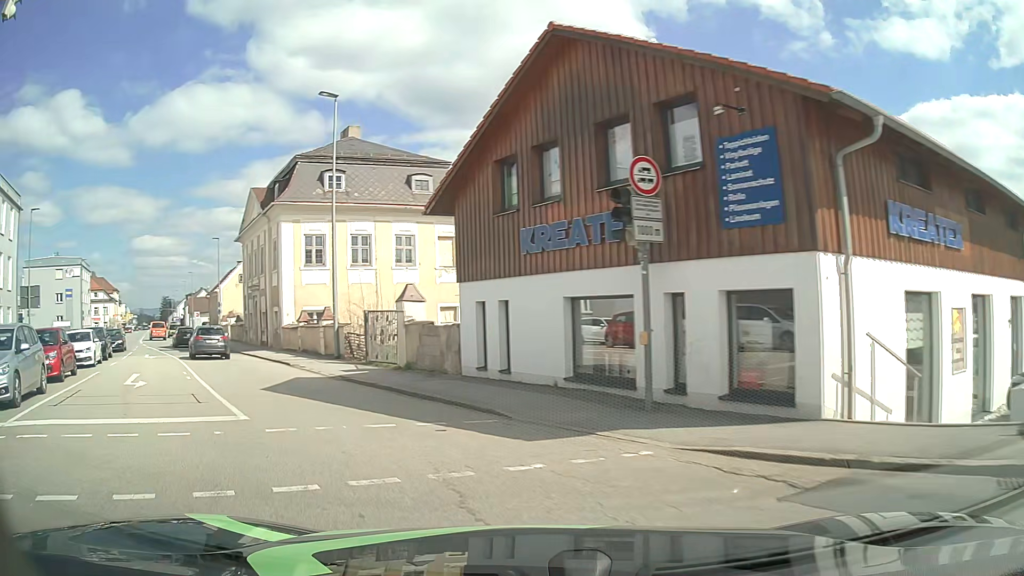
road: tertiary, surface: asphalt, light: Day
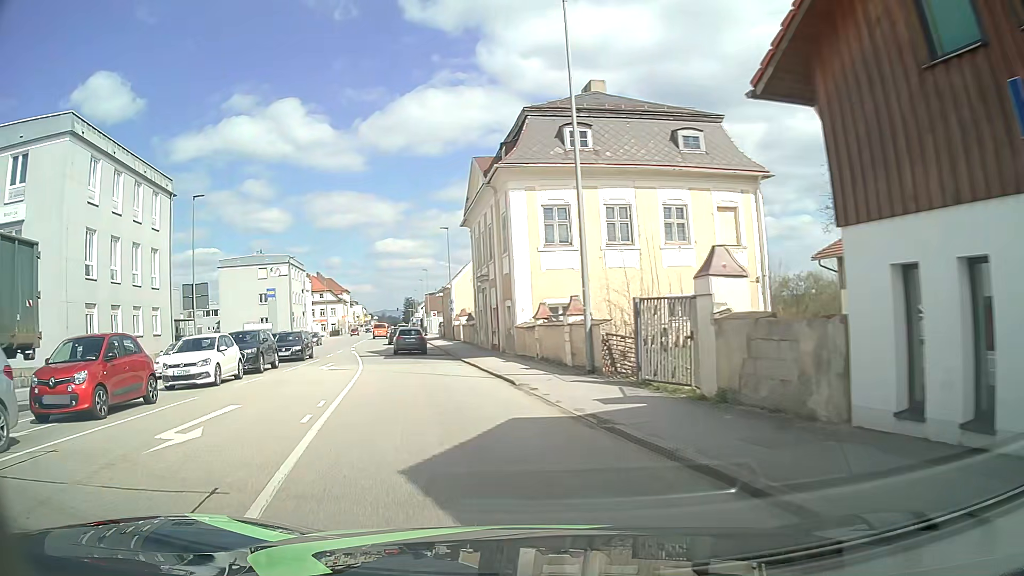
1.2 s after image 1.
(-1.8, +8.8) m; -21°
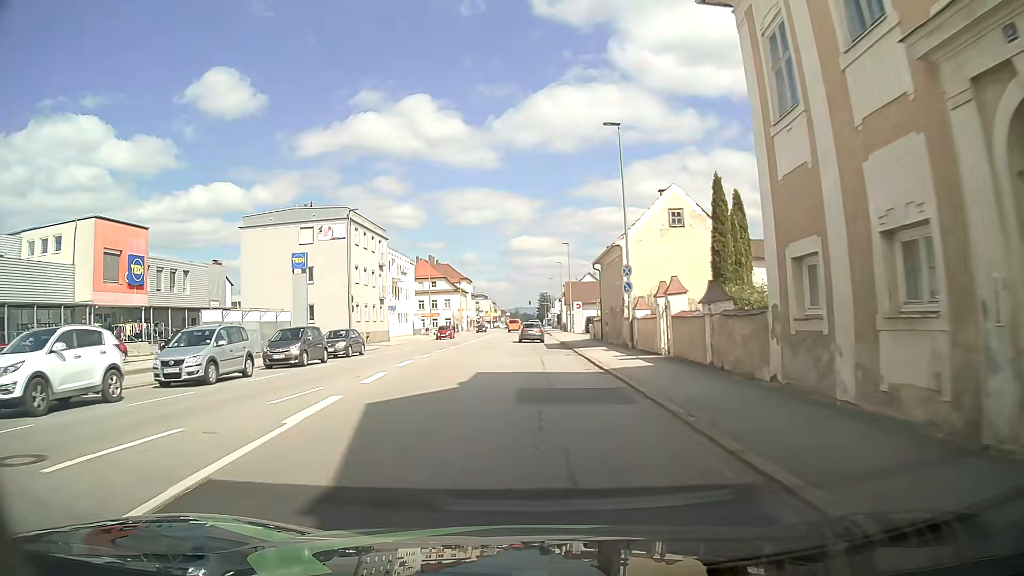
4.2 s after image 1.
(-5.3, +31.1) m; -11°
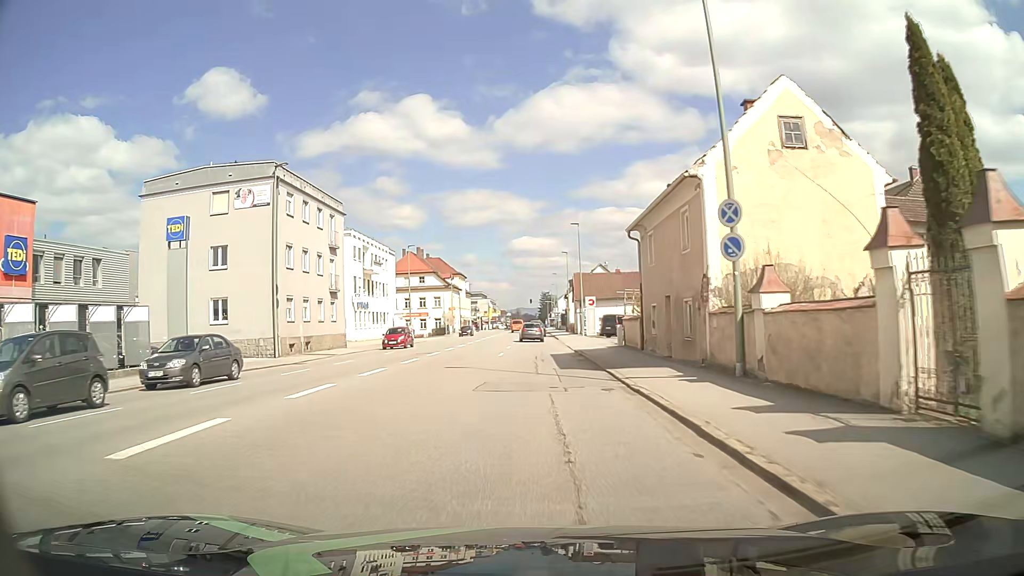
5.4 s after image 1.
(-0.1, +15.6) m; 0°
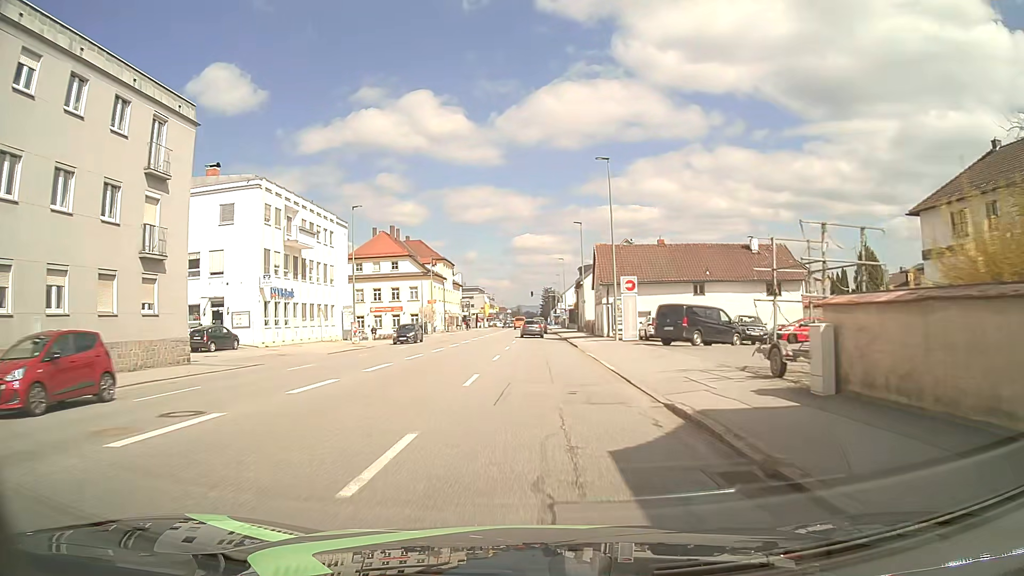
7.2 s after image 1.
(-0.1, +23.8) m; 0°
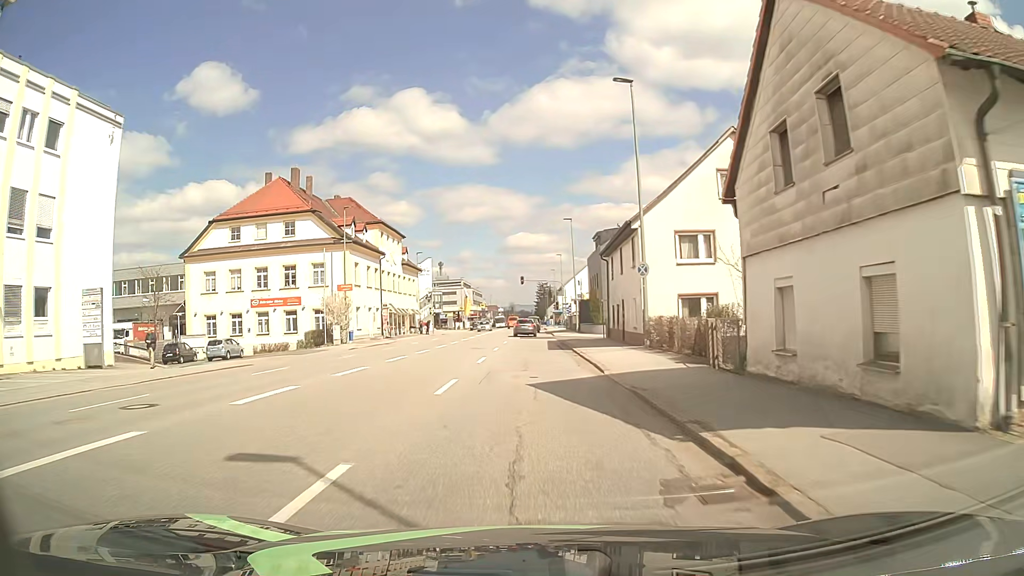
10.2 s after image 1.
(+0.4, +37.9) m; 0°
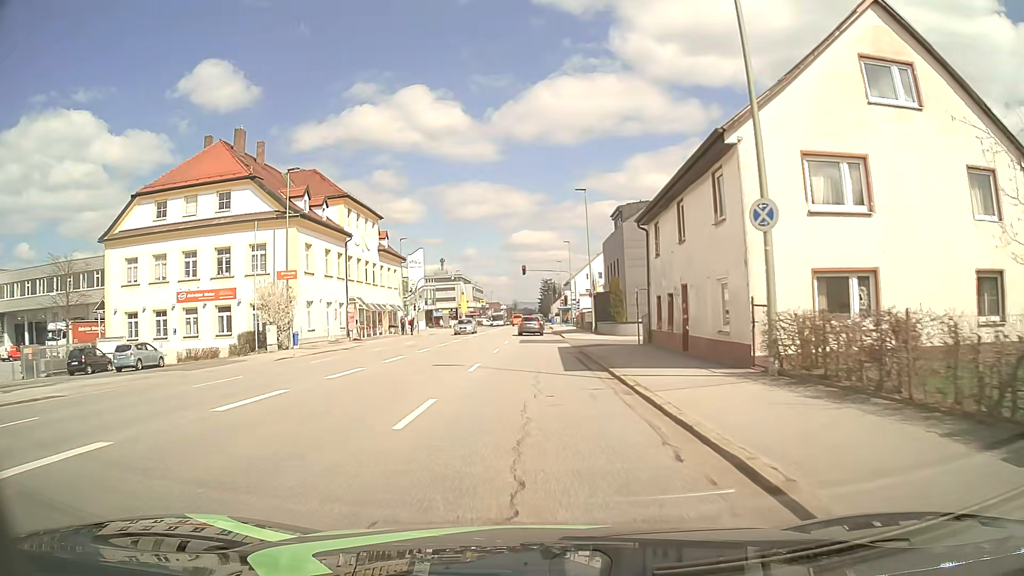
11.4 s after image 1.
(0.0, +12.8) m; 0°
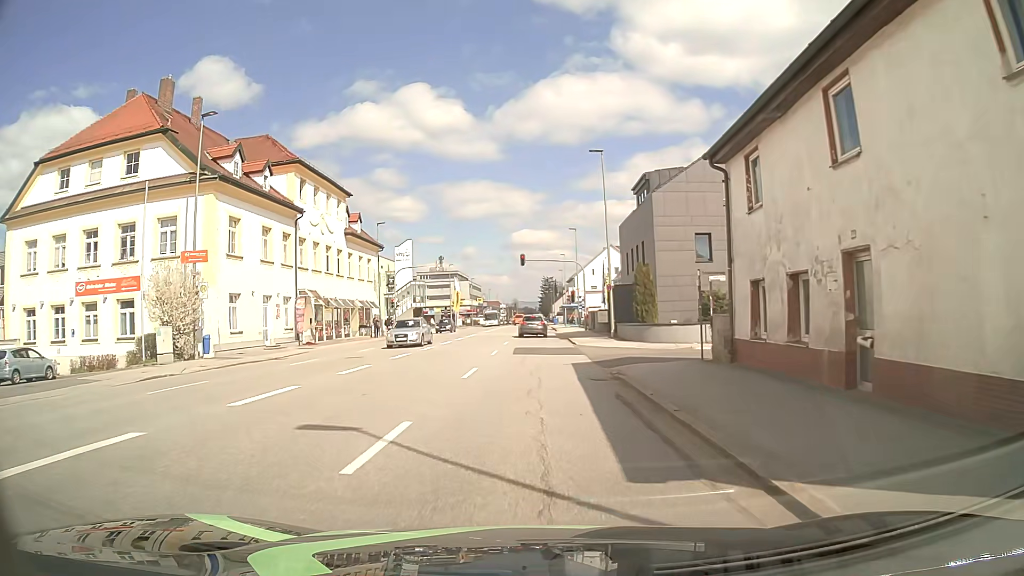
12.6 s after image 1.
(0.0, +11.1) m; -1°
(0, +10) (0, +20) (0, +30) (+1, +40) (+1, +50) (+1, +60) (+1, +70) (+1, +80) (+1, +90) (+1, +100) m
